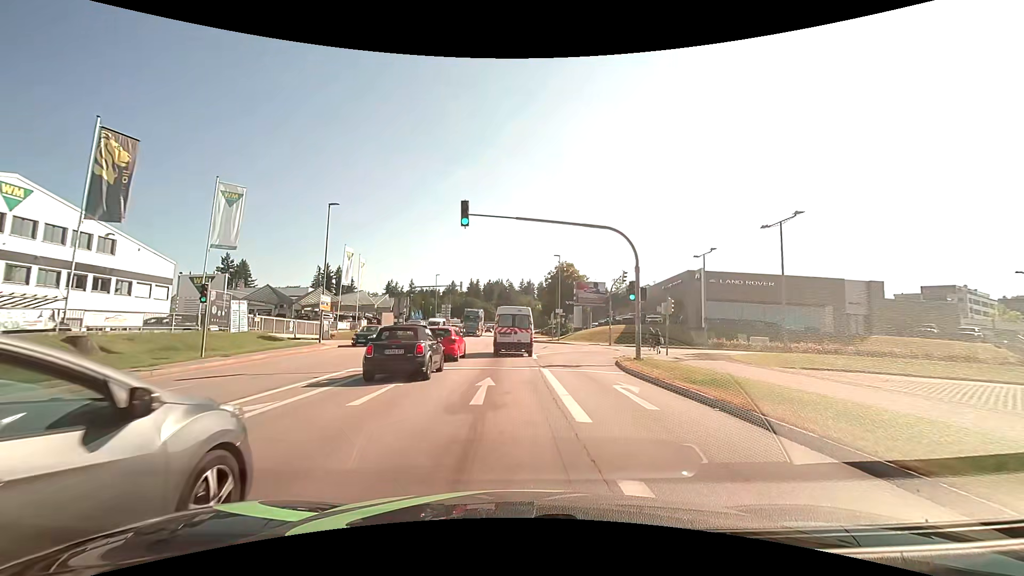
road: tertiary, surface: asphalt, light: Day
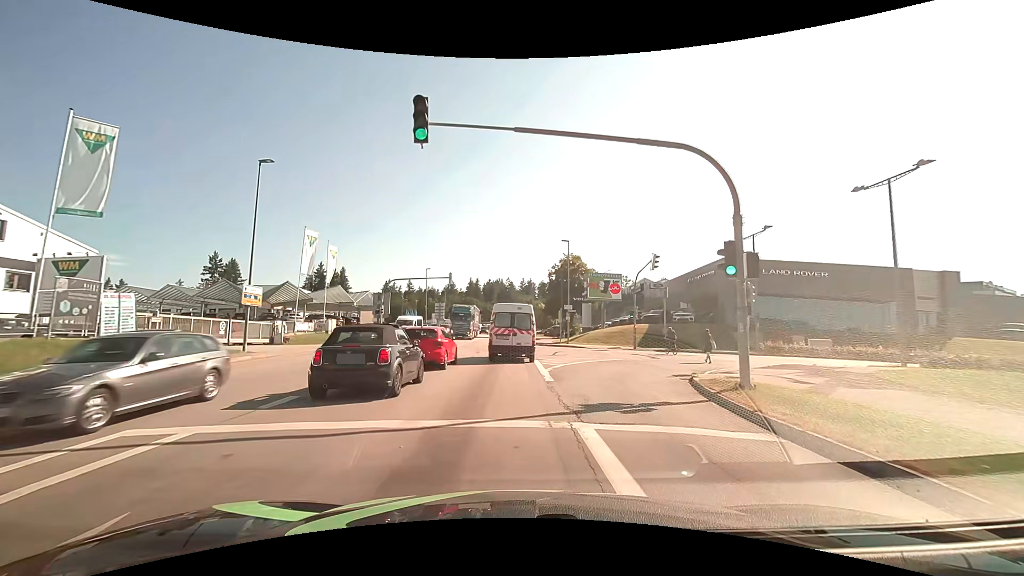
(0.0, +10.0) m; 0°
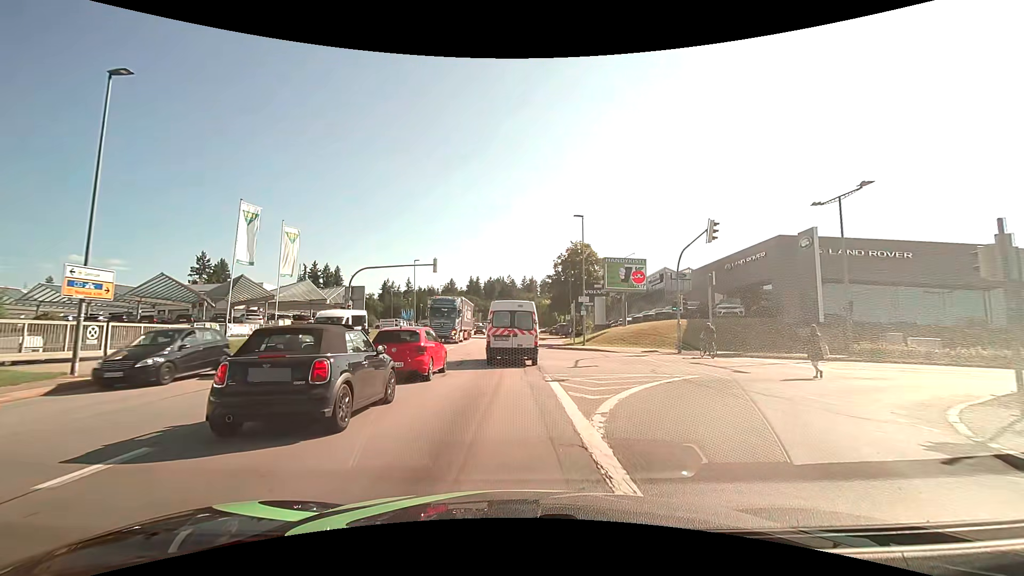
(0.0, +10.1) m; 0°
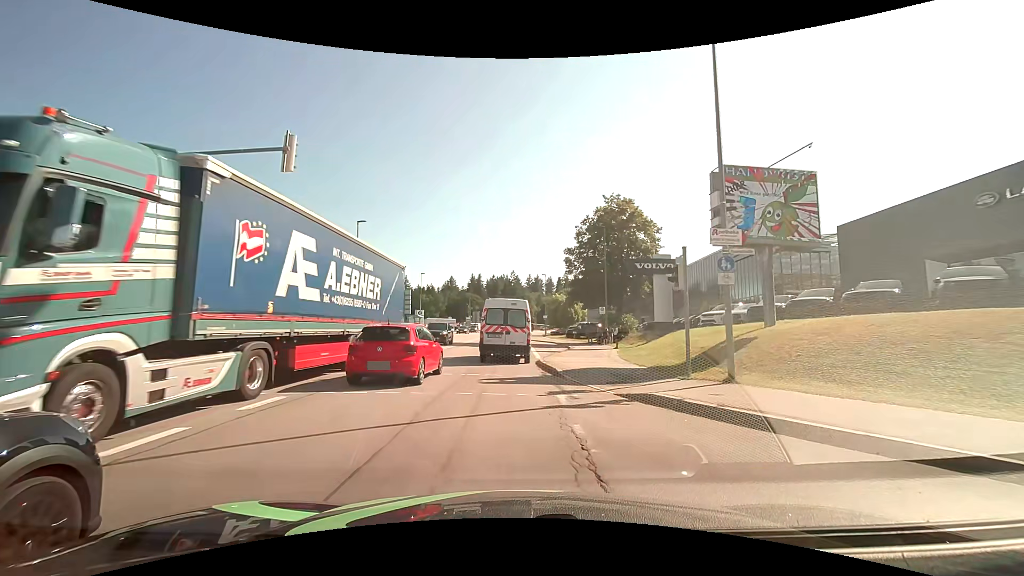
(-0.1, +25.9) m; 0°
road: secondary
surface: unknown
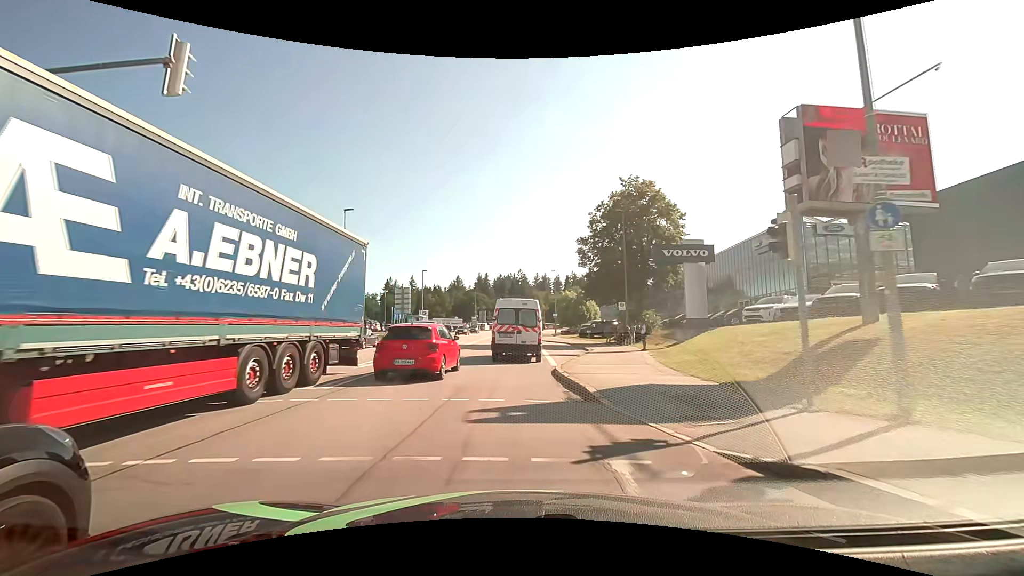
(-0.1, +5.0) m; -2°
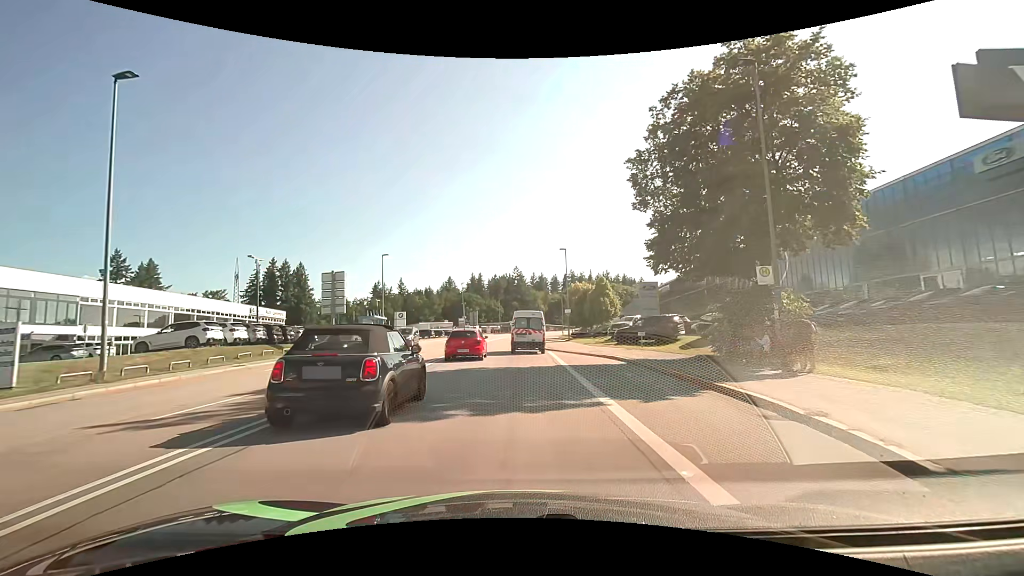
(0.0, +22.0) m; +2°
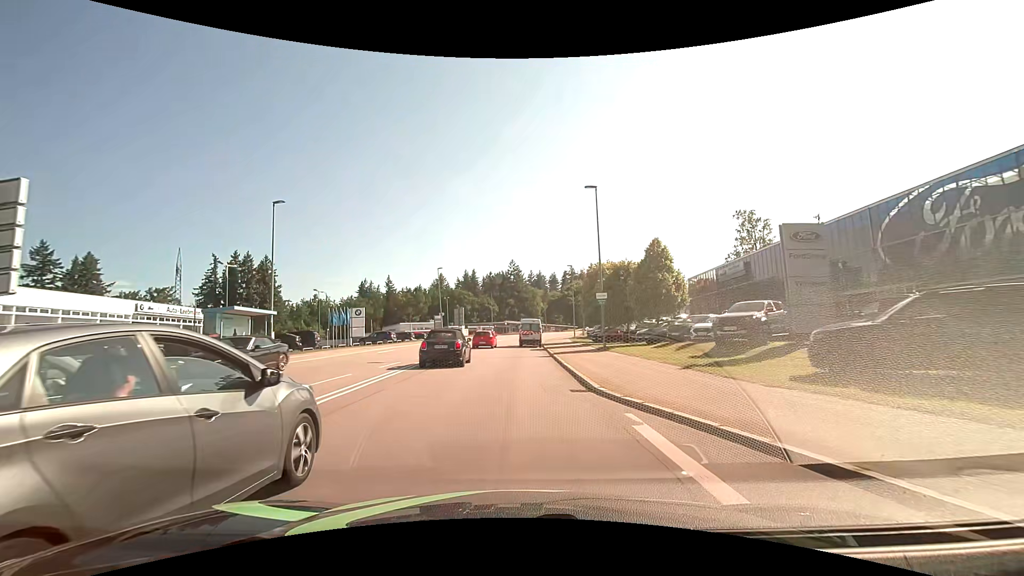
(-0.1, +25.2) m; 0°
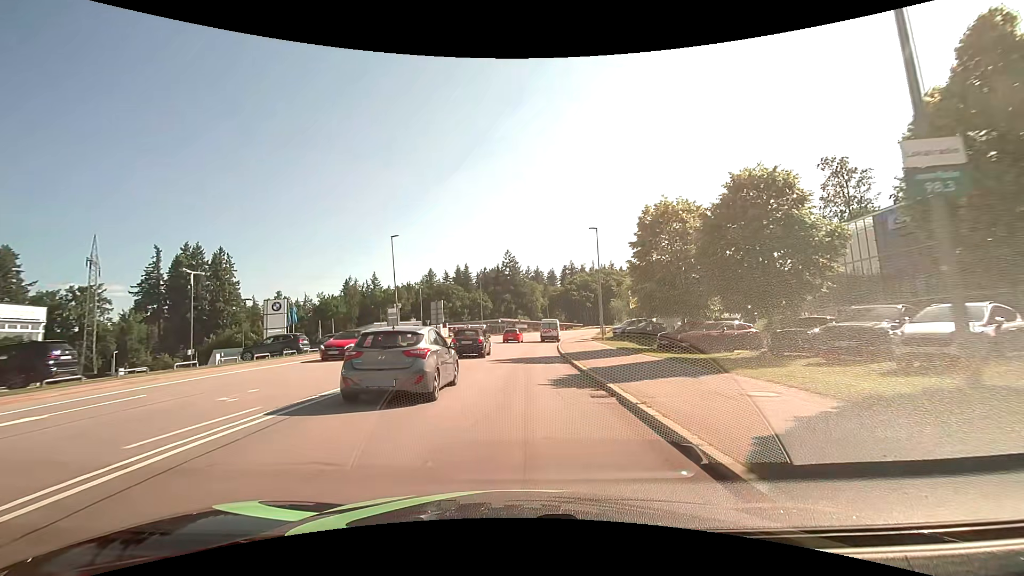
(0.0, +25.2) m; +1°
(0, +10) (0, +20) (0, +30) (+1, +40) (+2, +50) (+3, +60) (+5, +70) (+7, +80) (+9, +89) (+12, +99) m
